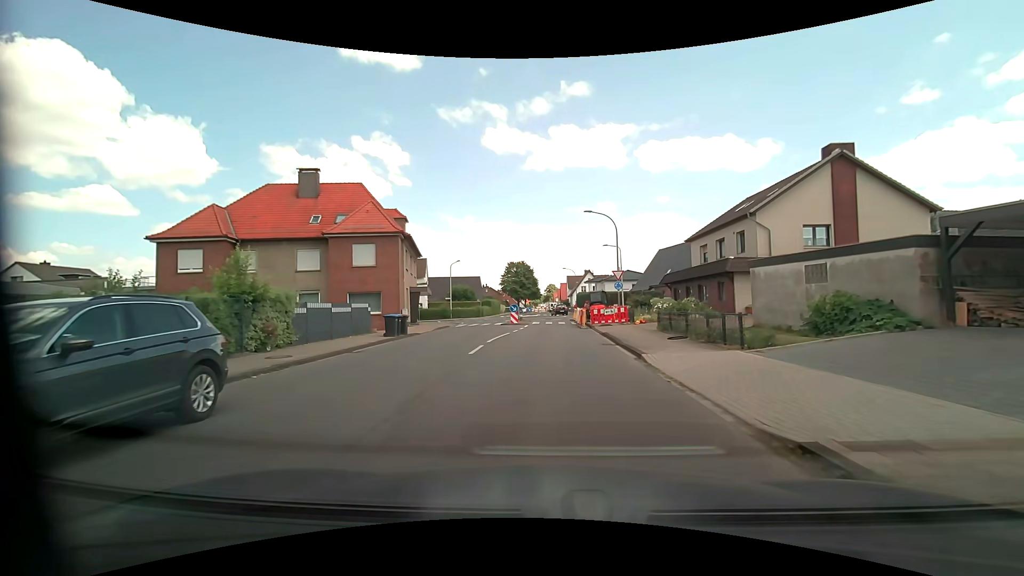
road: tertiary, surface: asphalt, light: Day
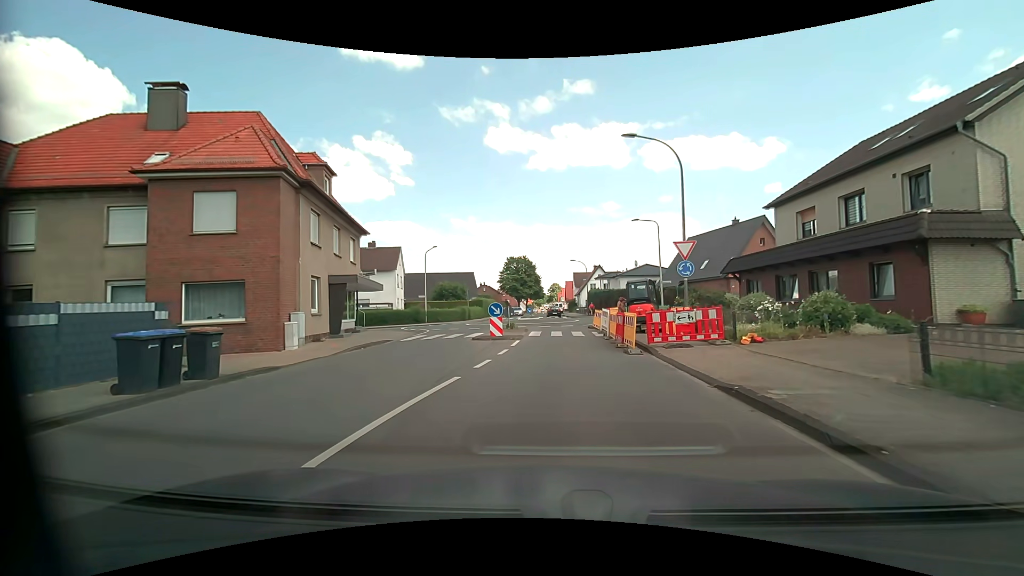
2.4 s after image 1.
(+0.1, +15.4) m; 0°
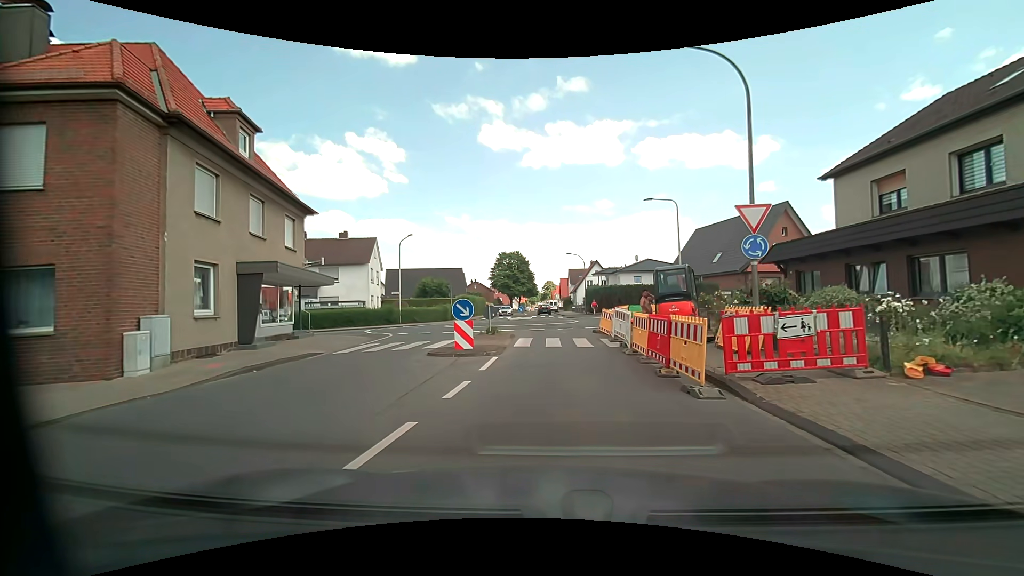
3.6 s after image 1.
(+0.1, +6.6) m; +2°
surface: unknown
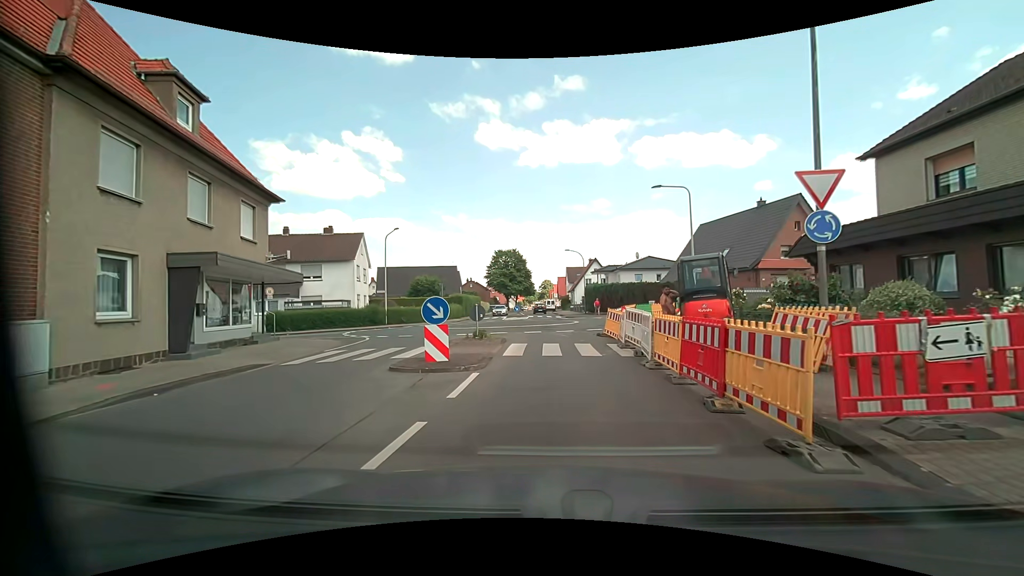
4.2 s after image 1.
(0.0, +3.0) m; 0°
(0, +10) (0, +20) (+3, +30) (+10, +36) (+20, +38) (+30, +40) (+40, +41) (+49, +45) (+59, +47) (+68, +49) m
